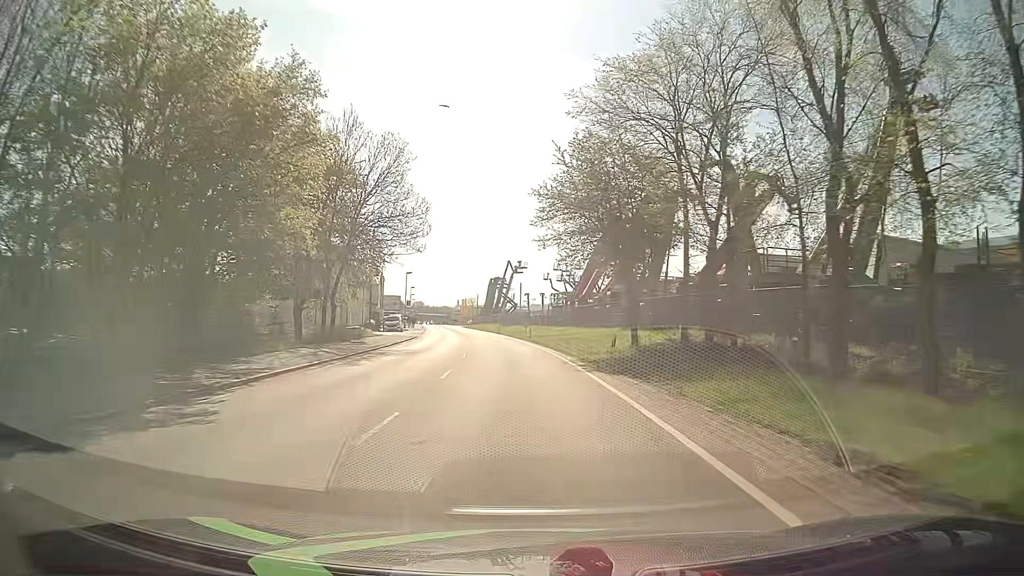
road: primary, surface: asphalt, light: Day
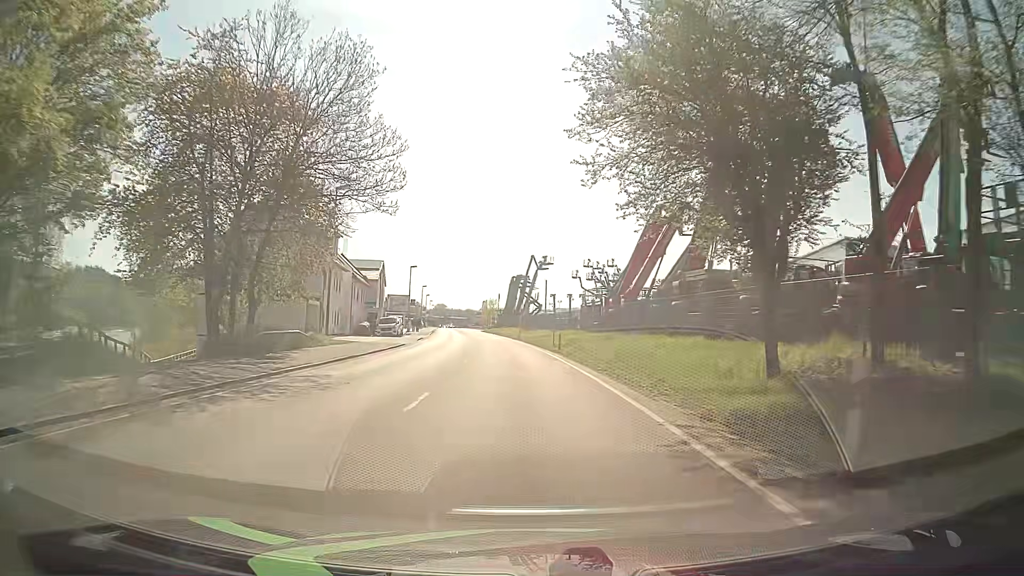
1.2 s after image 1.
(-0.4, +15.3) m; -2°
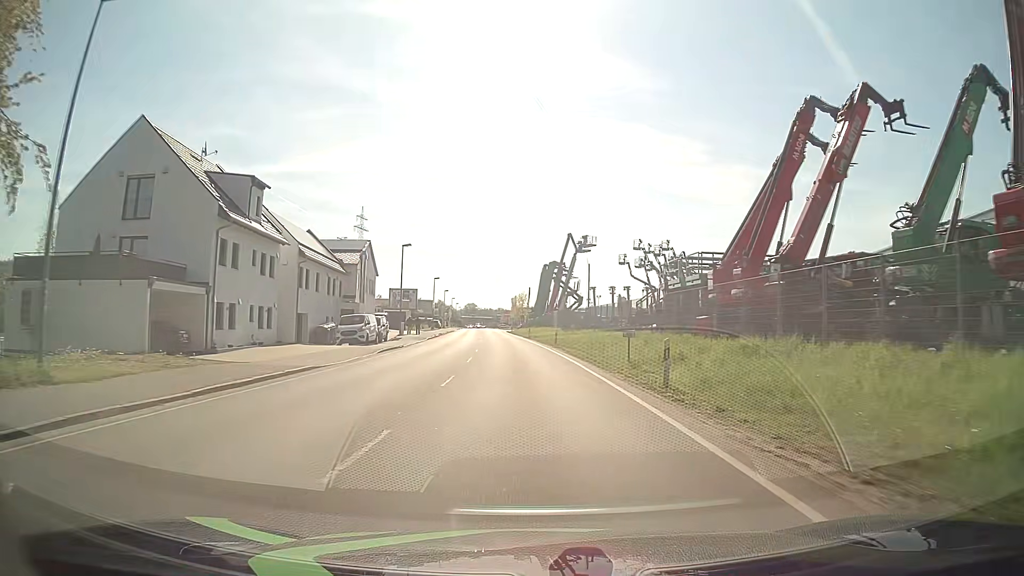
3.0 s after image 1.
(-0.7, +22.9) m; -3°
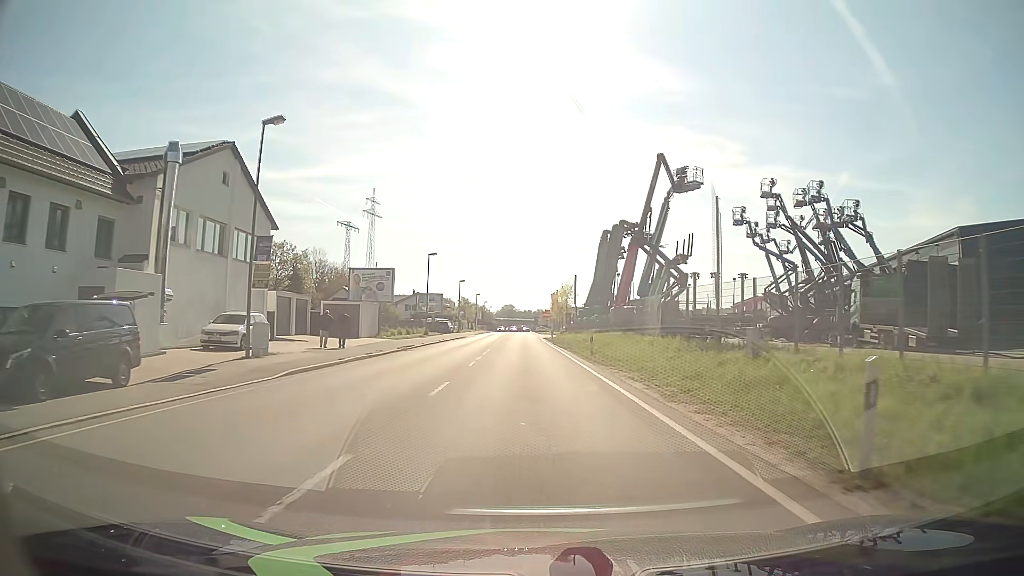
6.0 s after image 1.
(-0.8, +38.0) m; -3°
(0, +10) (0, +20) (0, +30) (-1, +40) (-1, +50) (-1, +60) (-1, +70) (-1, +80) (-1, +90) (-1, +100) m
